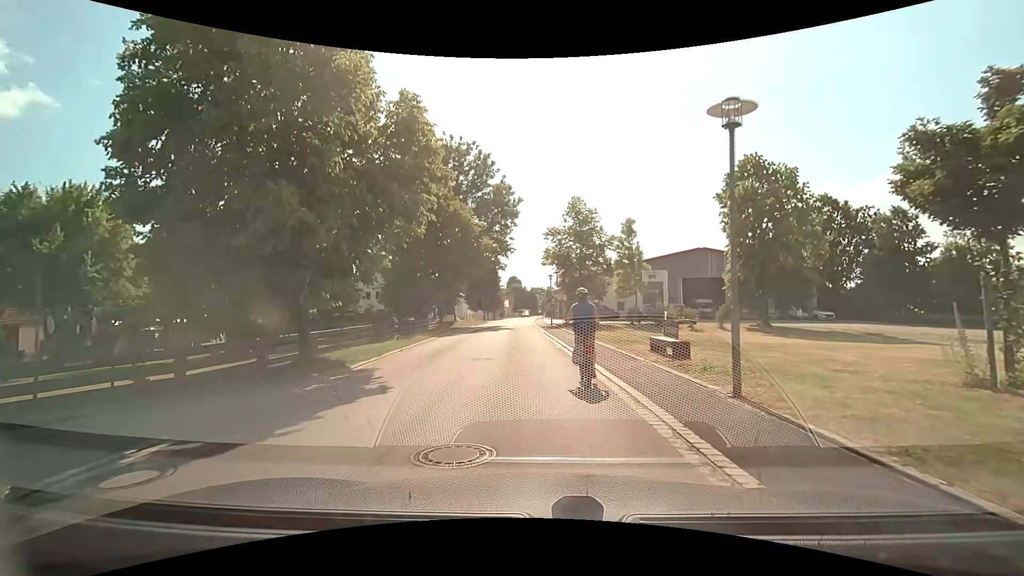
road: tertiary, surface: asphalt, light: Day
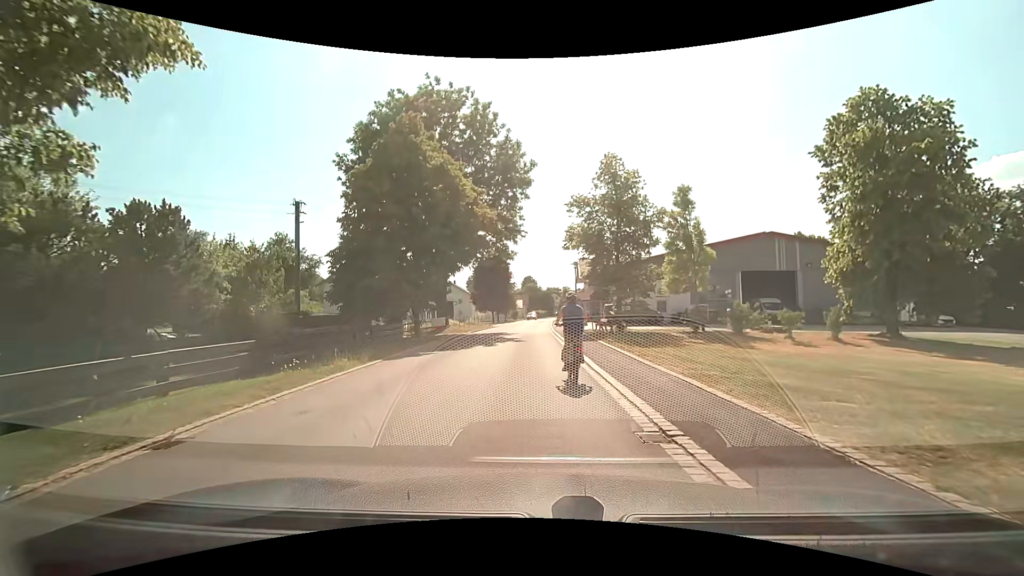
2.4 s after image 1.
(-0.1, +12.2) m; -1°
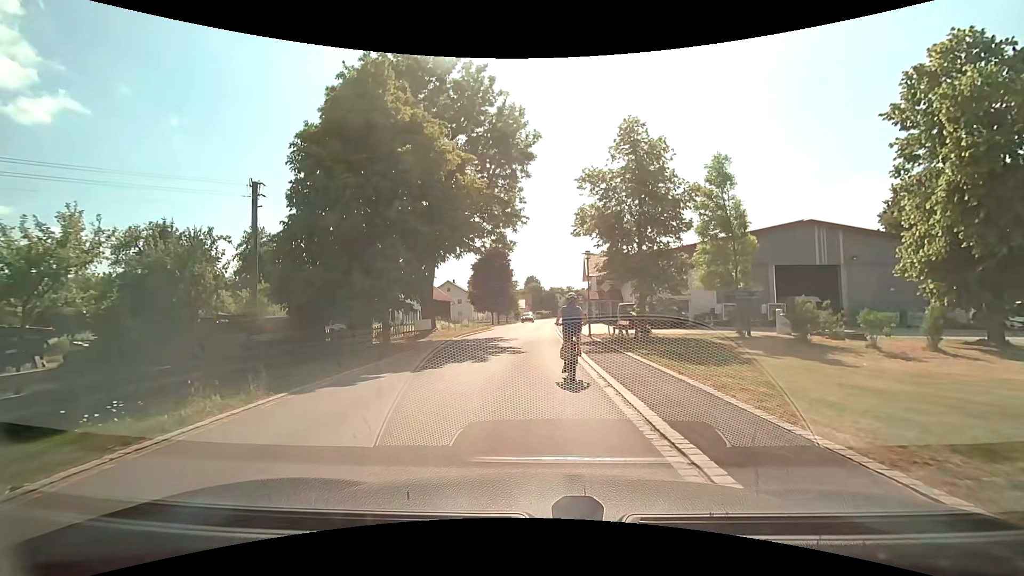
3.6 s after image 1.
(0.0, +6.0) m; -1°
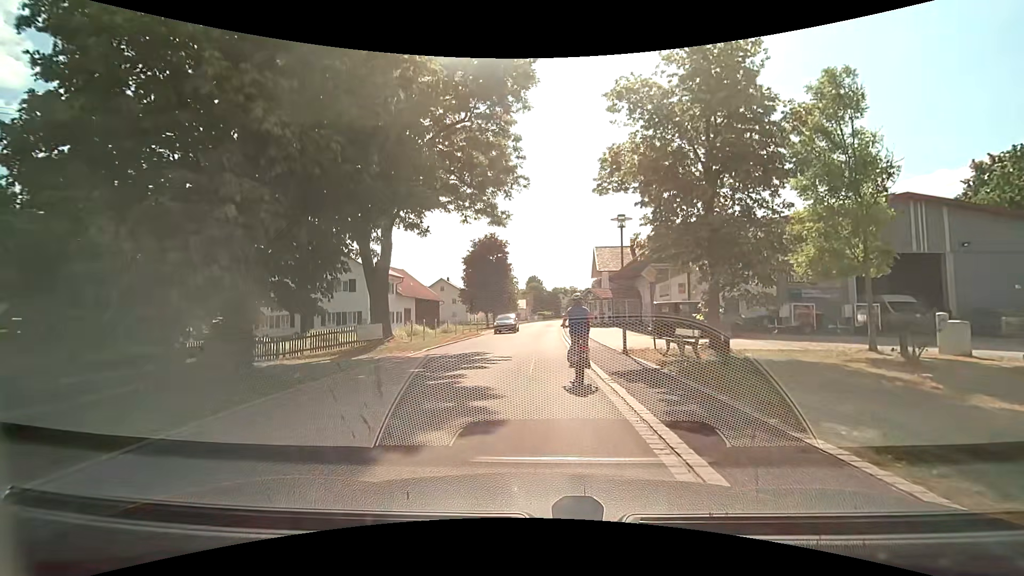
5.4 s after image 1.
(0.0, +10.1) m; 0°
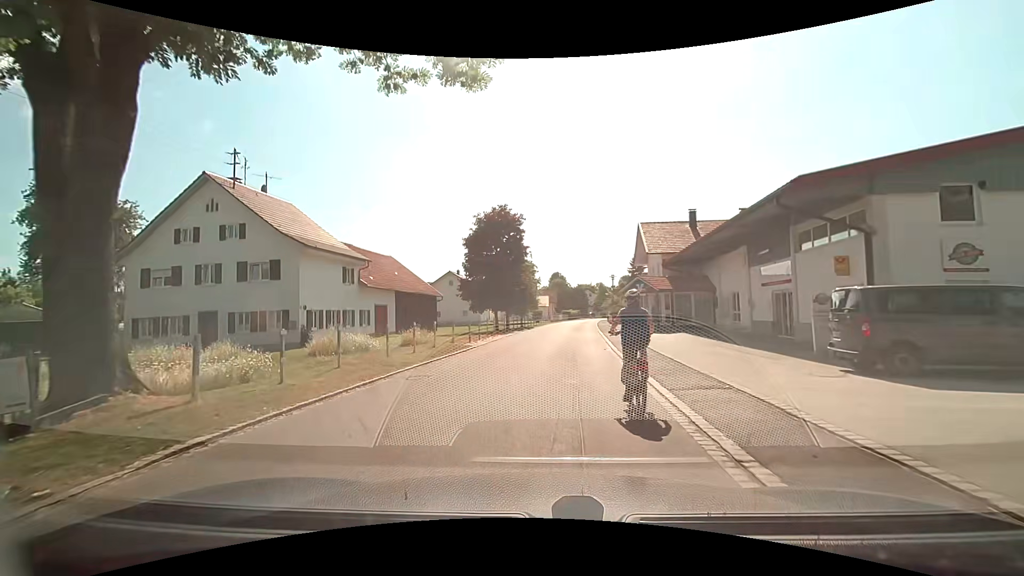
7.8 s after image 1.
(-0.2, +15.5) m; -3°
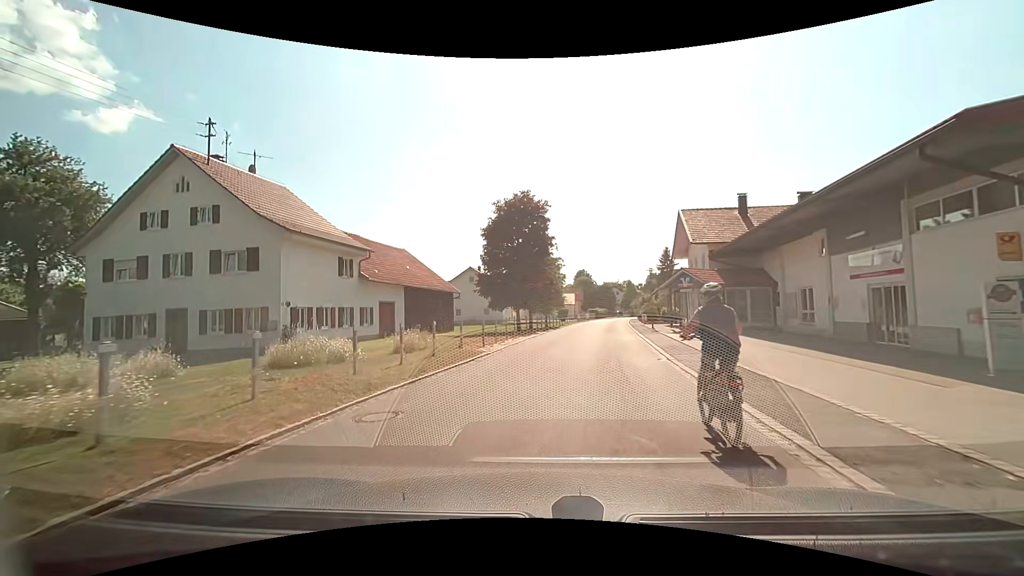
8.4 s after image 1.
(-0.1, +4.8) m; -3°
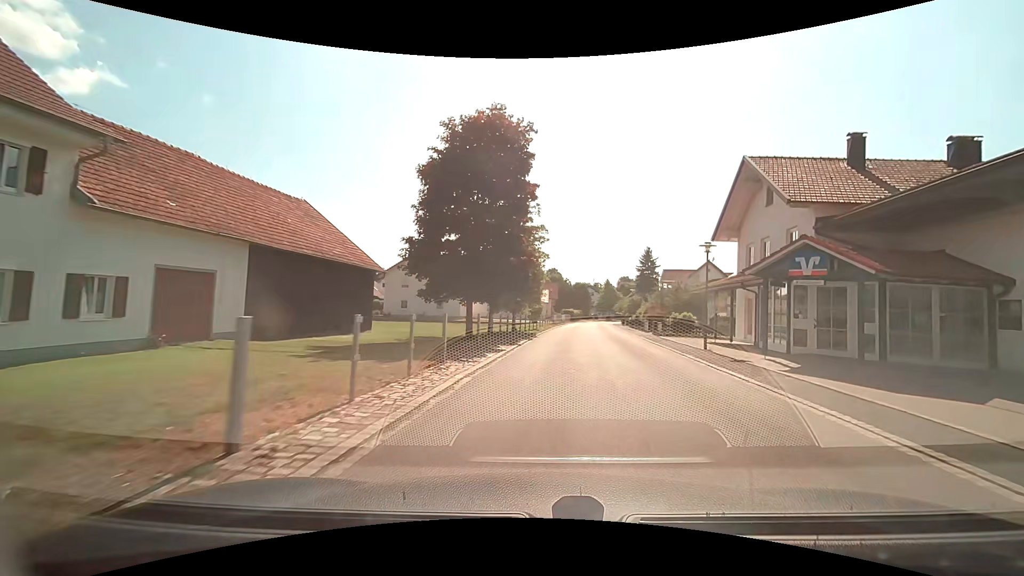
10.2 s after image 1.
(0.0, +16.9) m; +3°
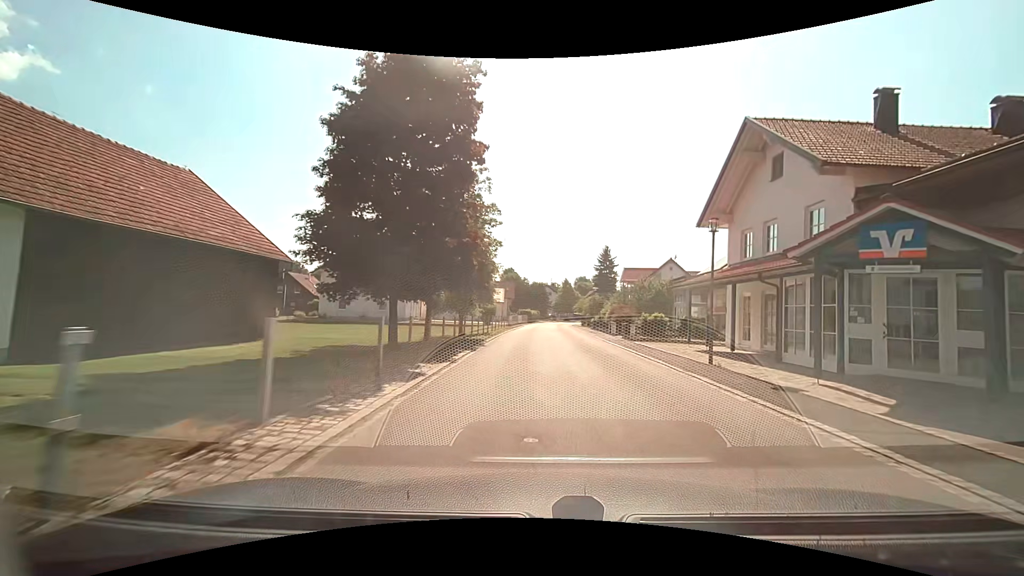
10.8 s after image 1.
(+0.3, +6.1) m; +5°
(+1, +10) (+2, +20) (+2, +30) (+2, +40) (+3, +50) (+3, +60) (+4, +70) (+4, +80) (+5, +90) (+7, +100) m
